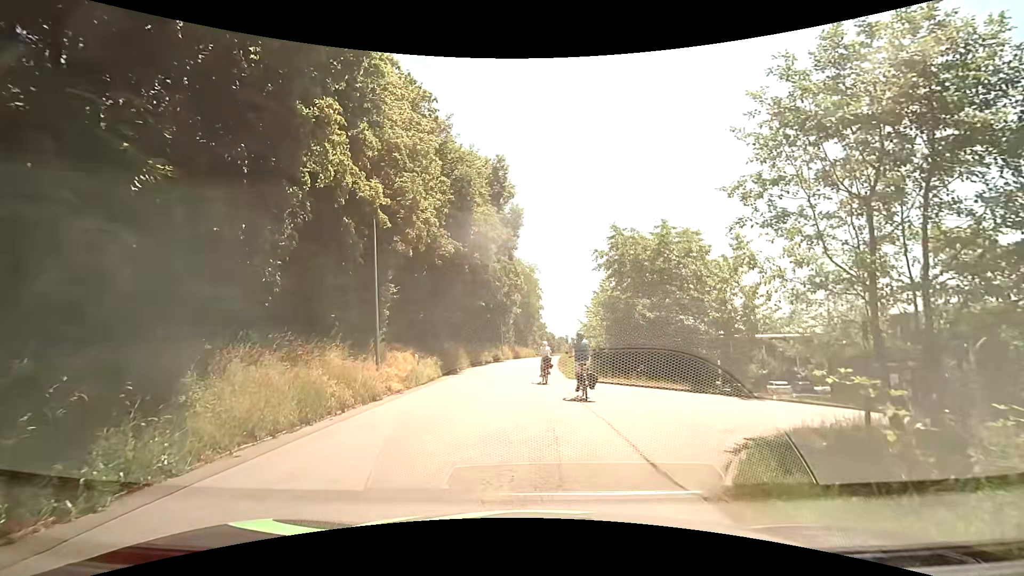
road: tertiary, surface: asphalt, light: Day
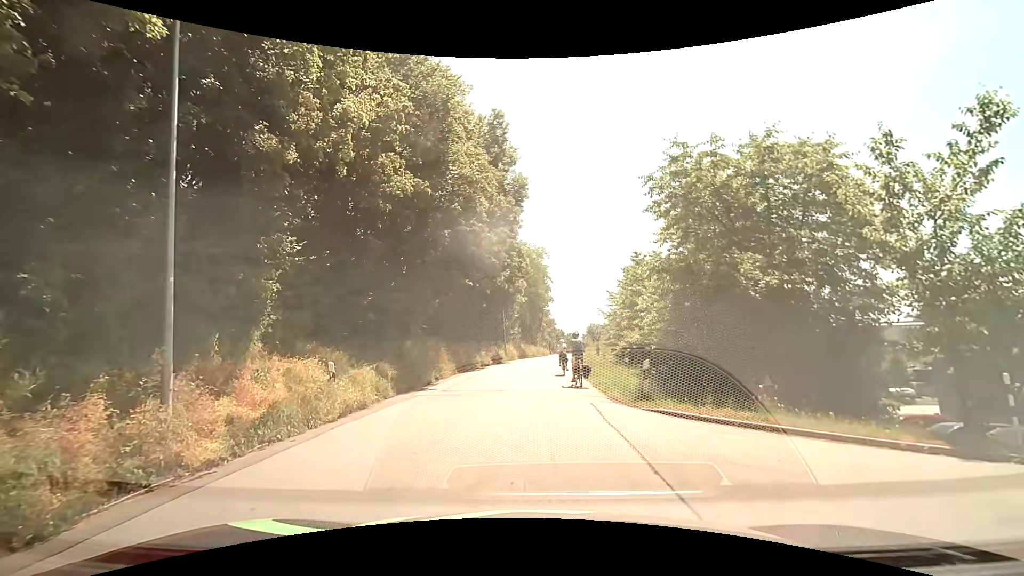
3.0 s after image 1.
(-0.1, +10.5) m; +1°
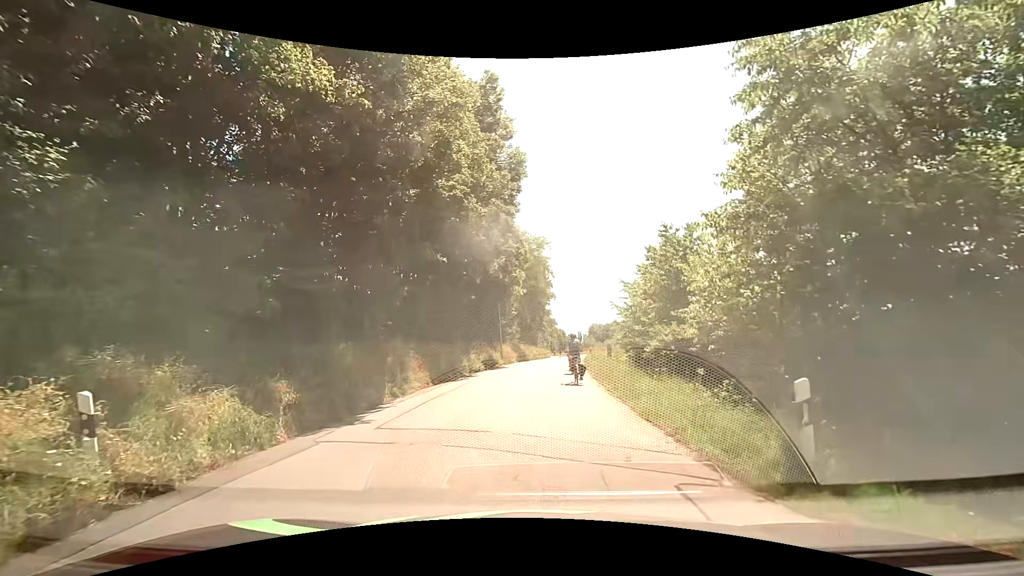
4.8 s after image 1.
(-0.3, +6.8) m; -1°
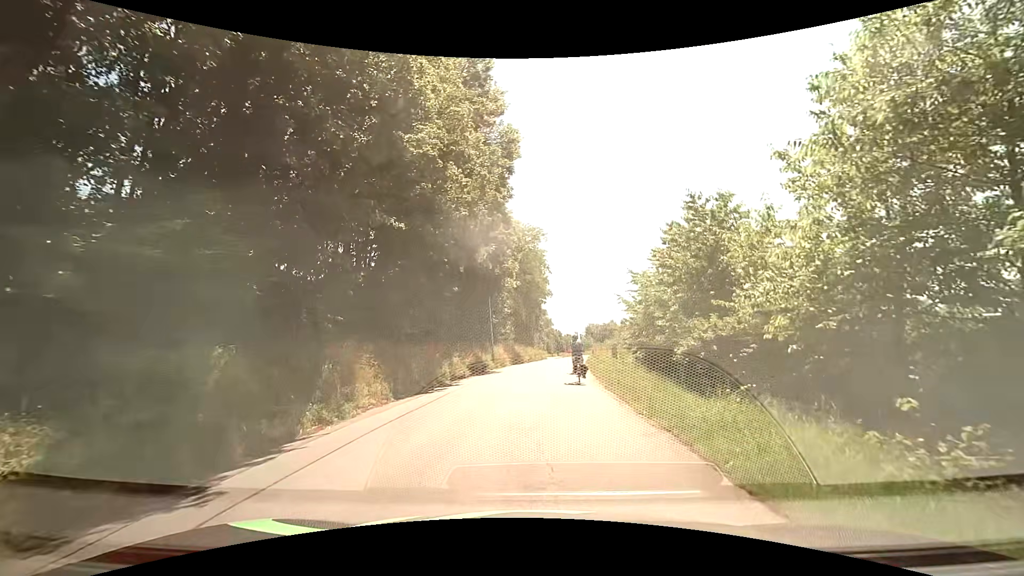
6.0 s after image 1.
(-0.1, +4.8) m; -1°
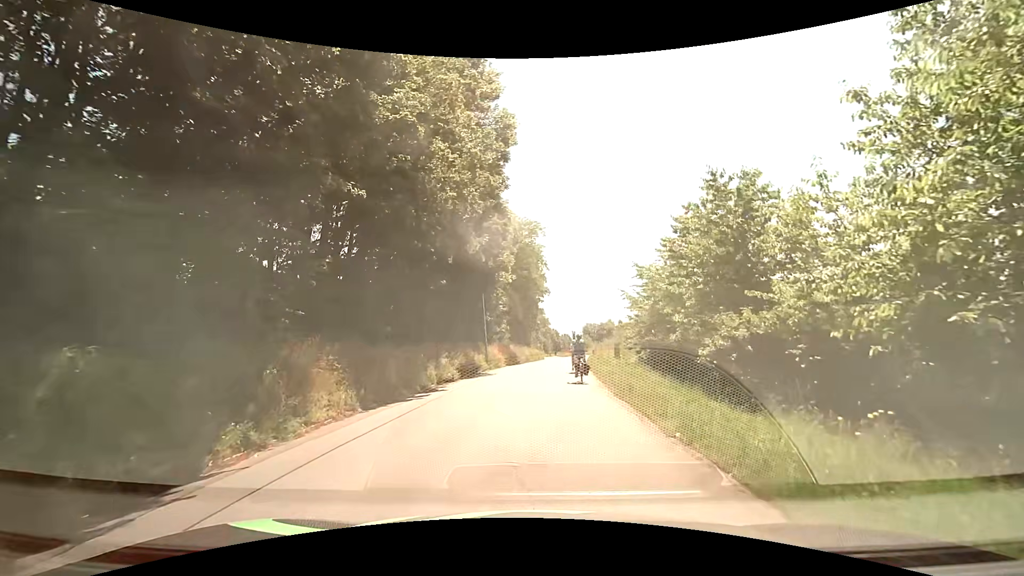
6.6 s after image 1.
(0.0, +2.5) m; +1°
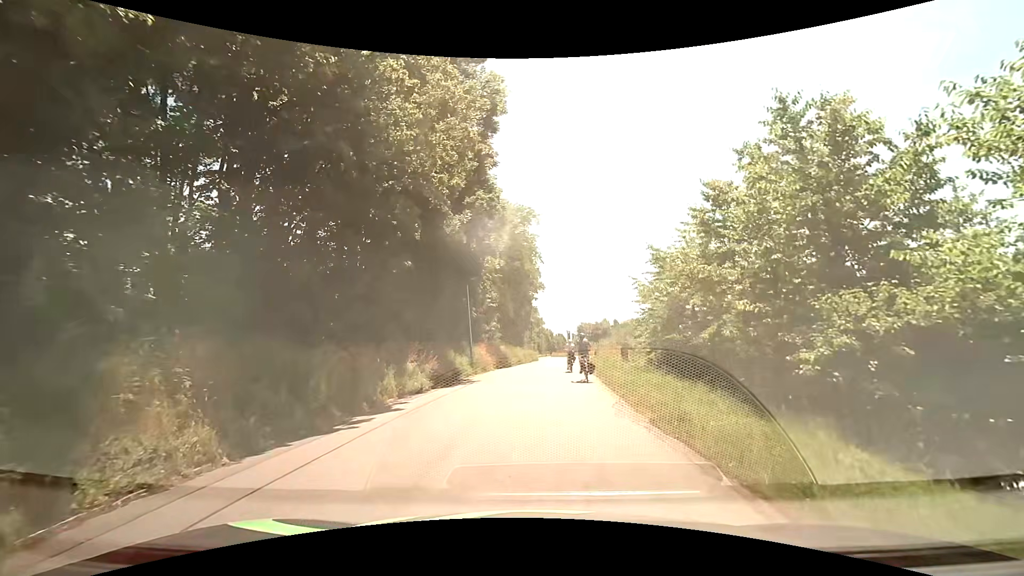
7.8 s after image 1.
(0.0, +5.1) m; +1°
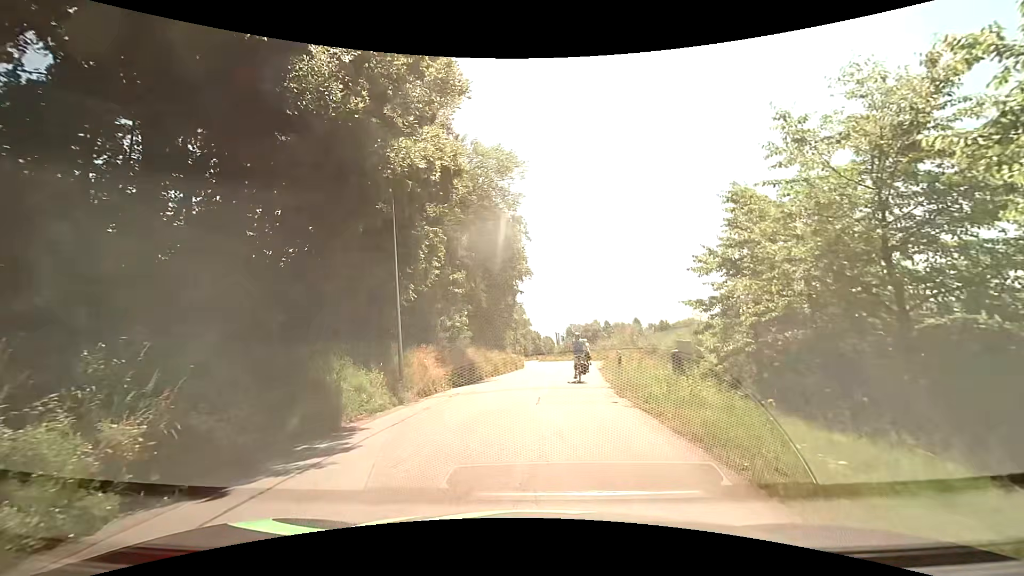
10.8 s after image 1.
(+0.1, +13.6) m; +1°
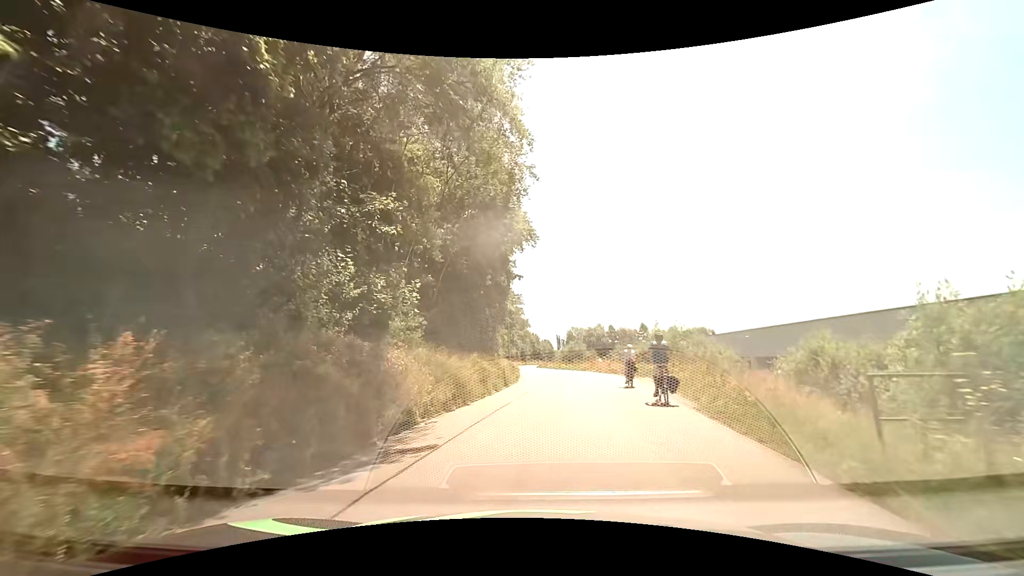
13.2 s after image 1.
(-0.3, +16.6) m; 0°
(0, +10) (+1, +20) (+1, +30) (+1, +40) (+1, +50) (+1, +60) (0, +70) (-1, +80) (-1, +90) (-1, +100) m
